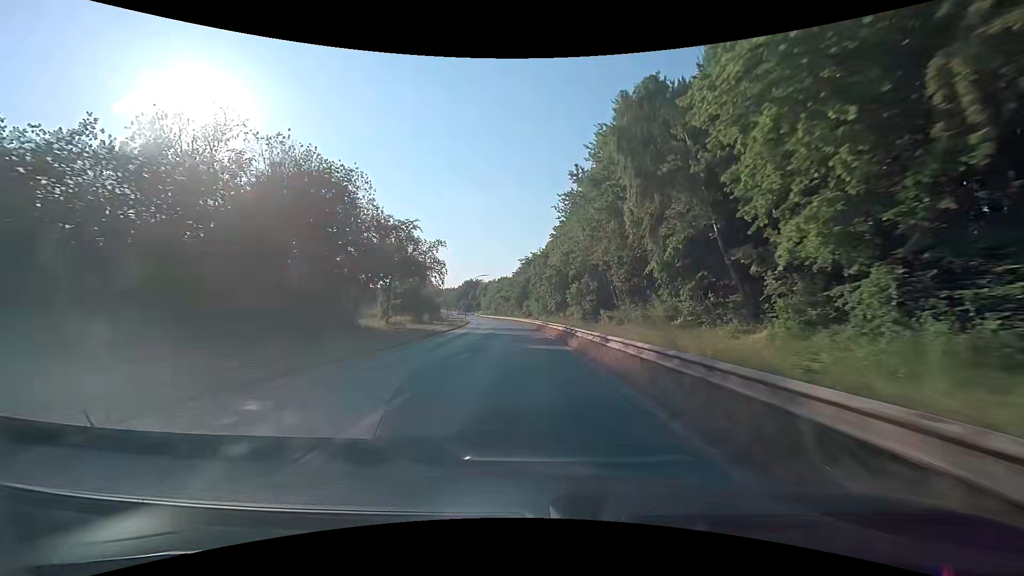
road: secondary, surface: asphalt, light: Day
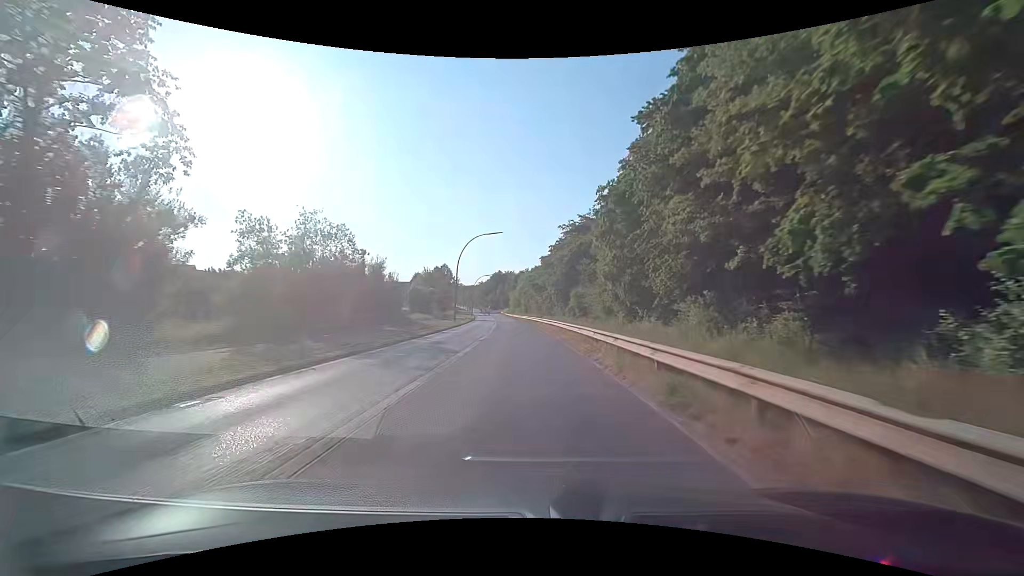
(-2.3, +53.2) m; -4°
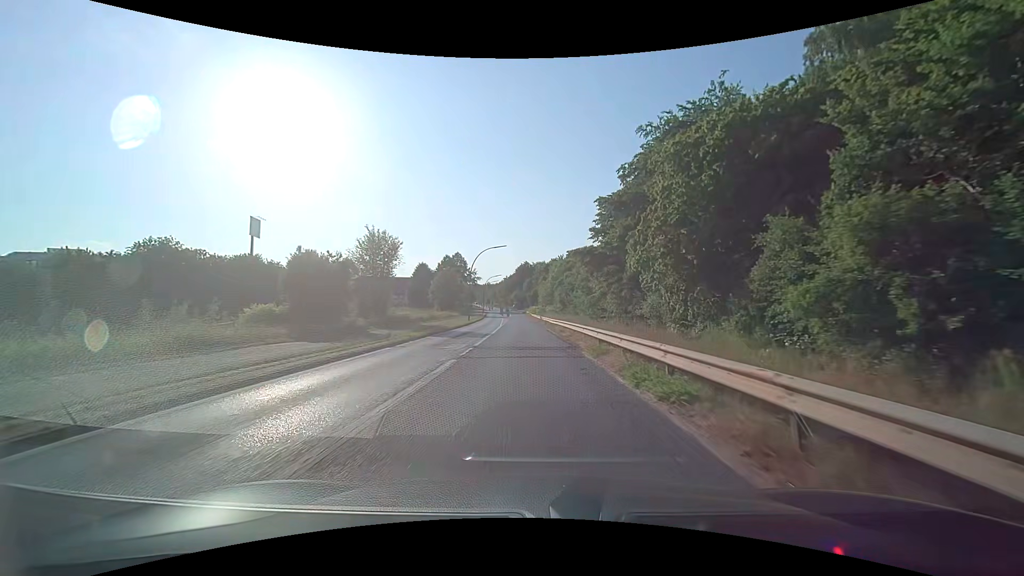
(-1.7, +48.3) m; -4°
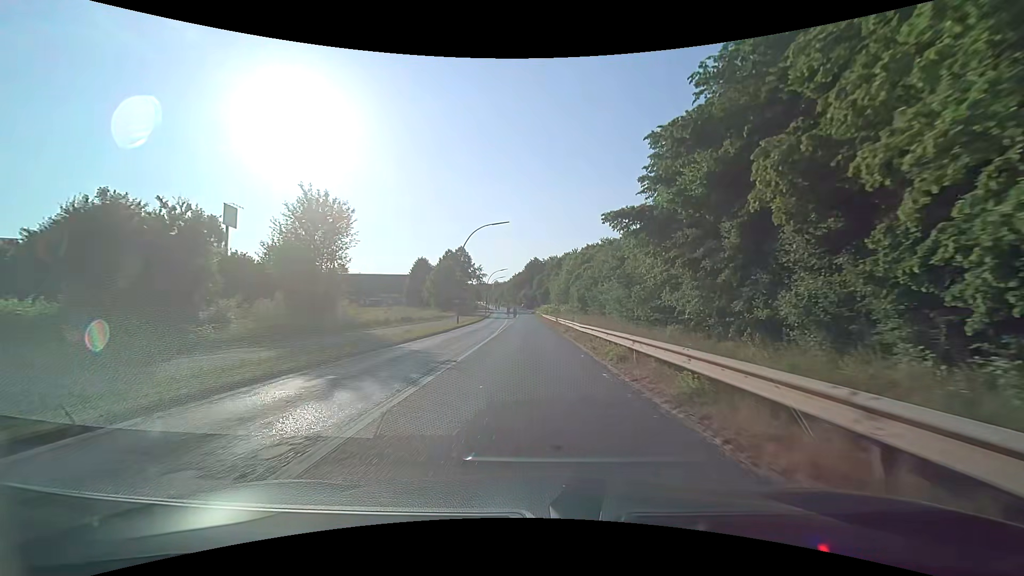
(-0.2, +16.7) m; -2°
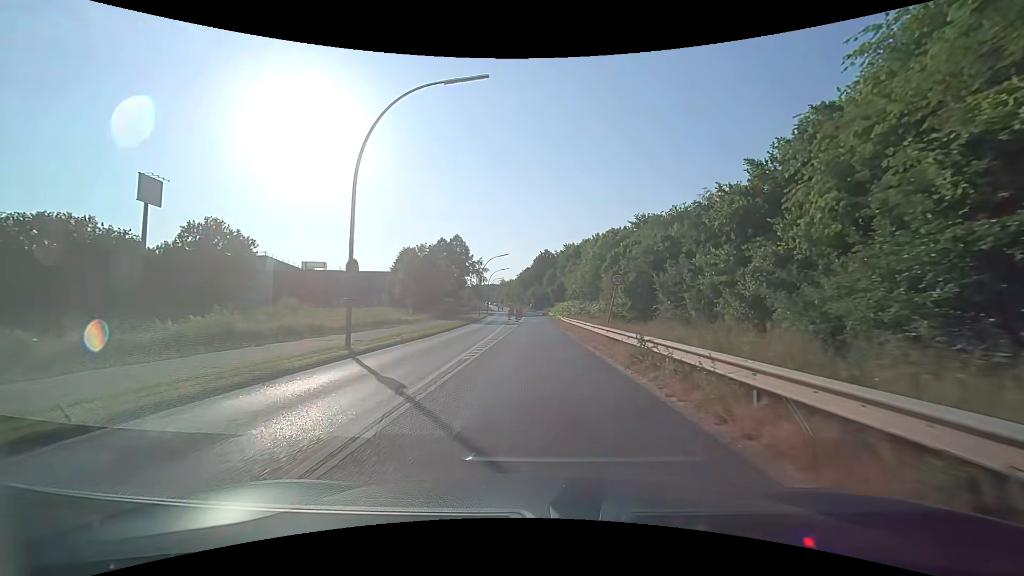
(-0.1, +29.2) m; 0°
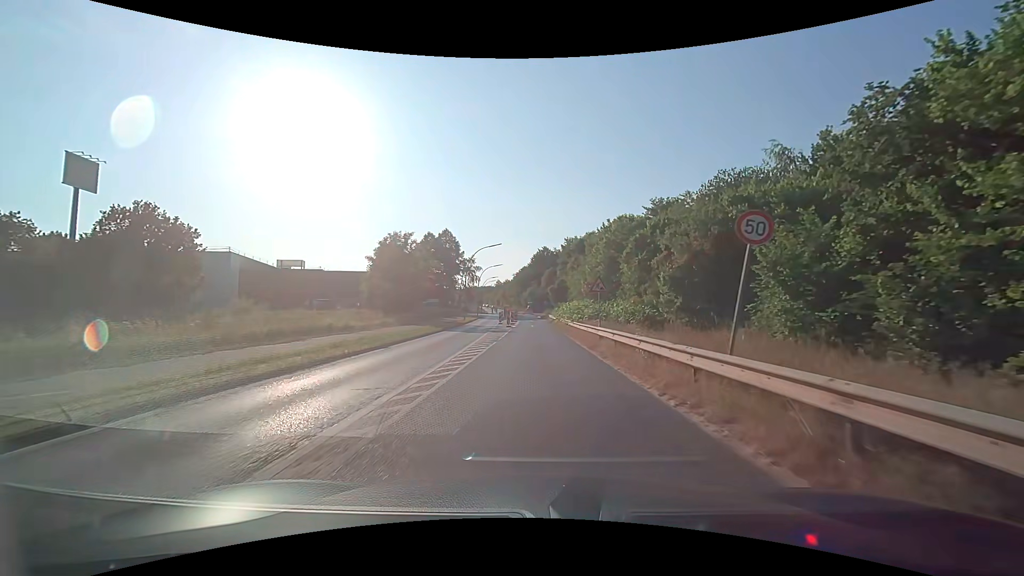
(0.0, +13.8) m; 0°
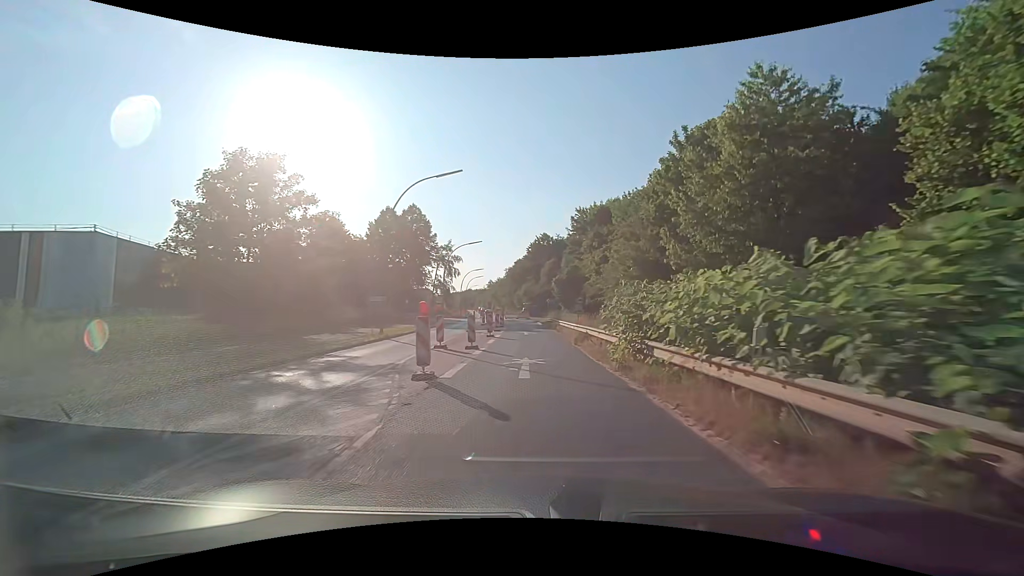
(0.0, +34.0) m; 0°
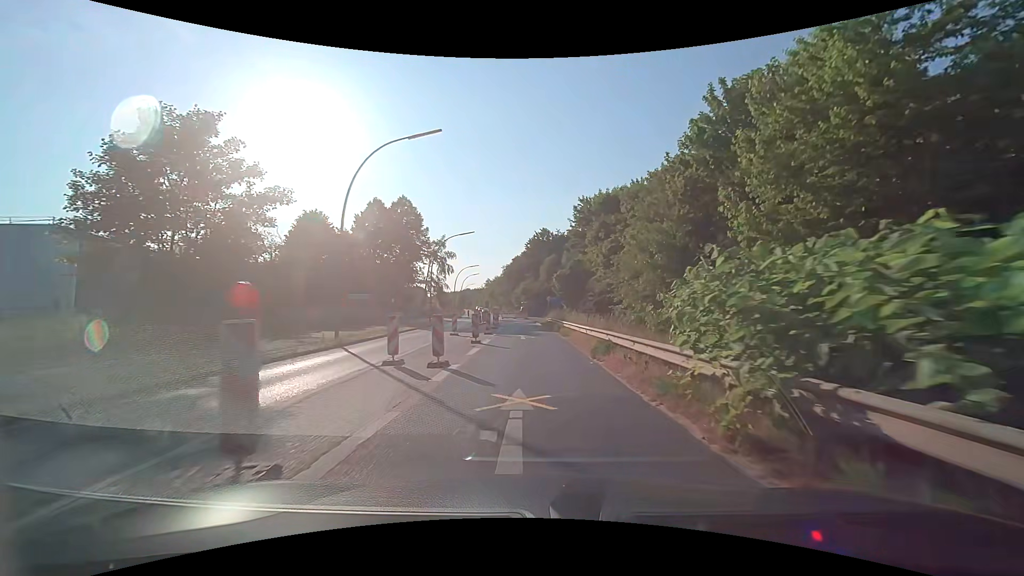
(0.0, +6.5) m; 0°
